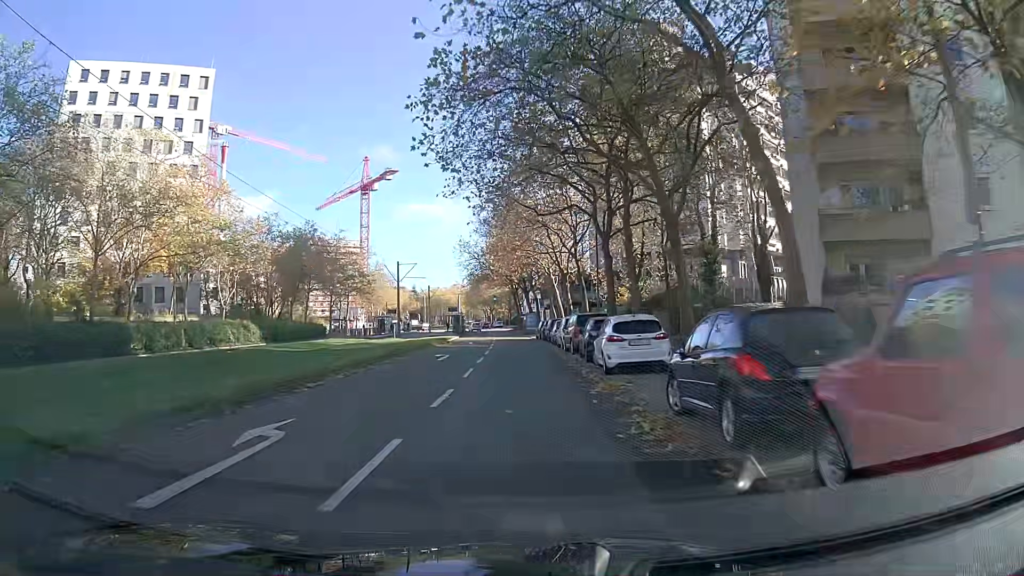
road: tertiary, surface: asphalt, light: Day
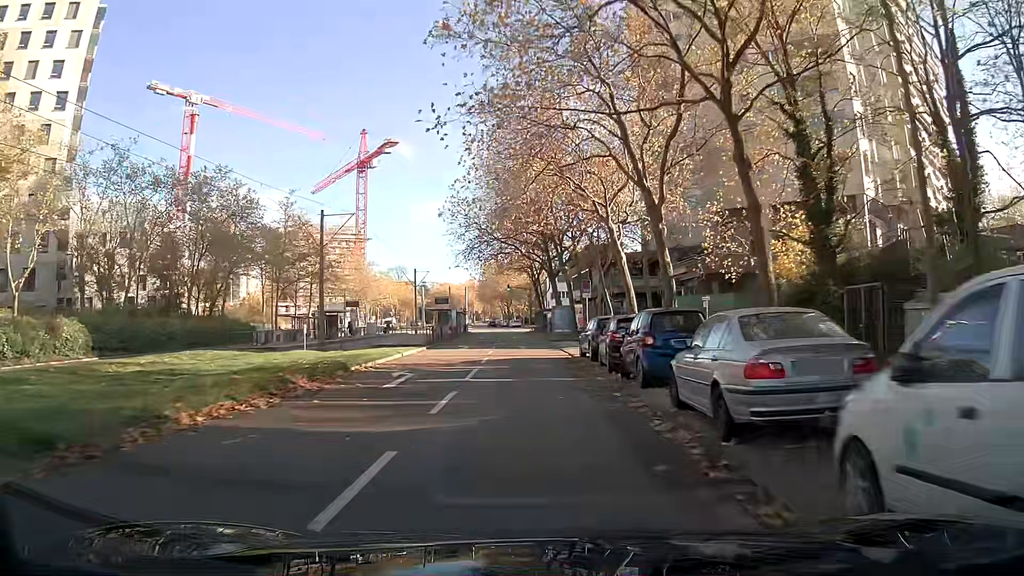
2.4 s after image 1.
(-0.3, +30.5) m; -1°
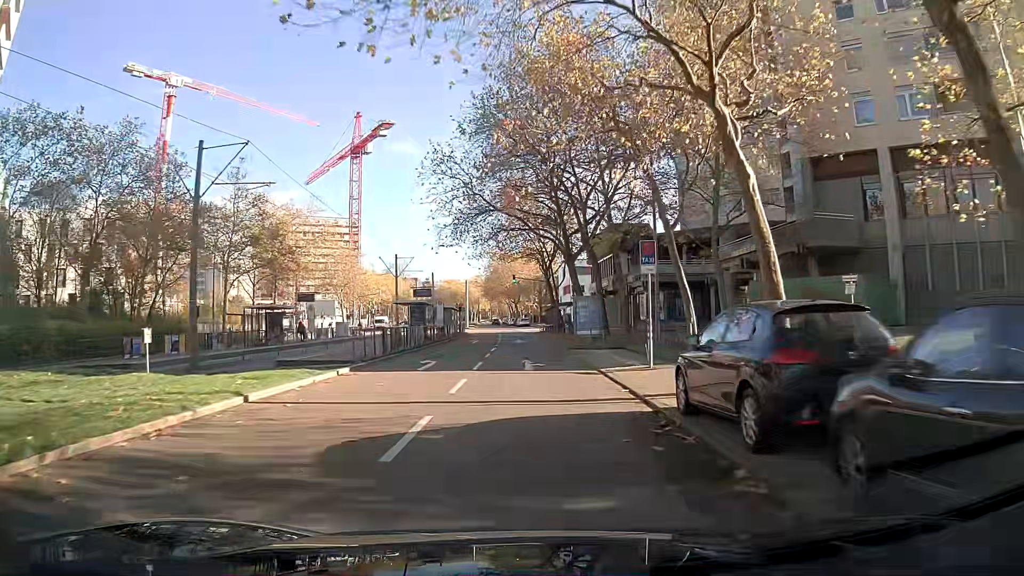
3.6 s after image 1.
(-0.1, +15.4) m; -1°
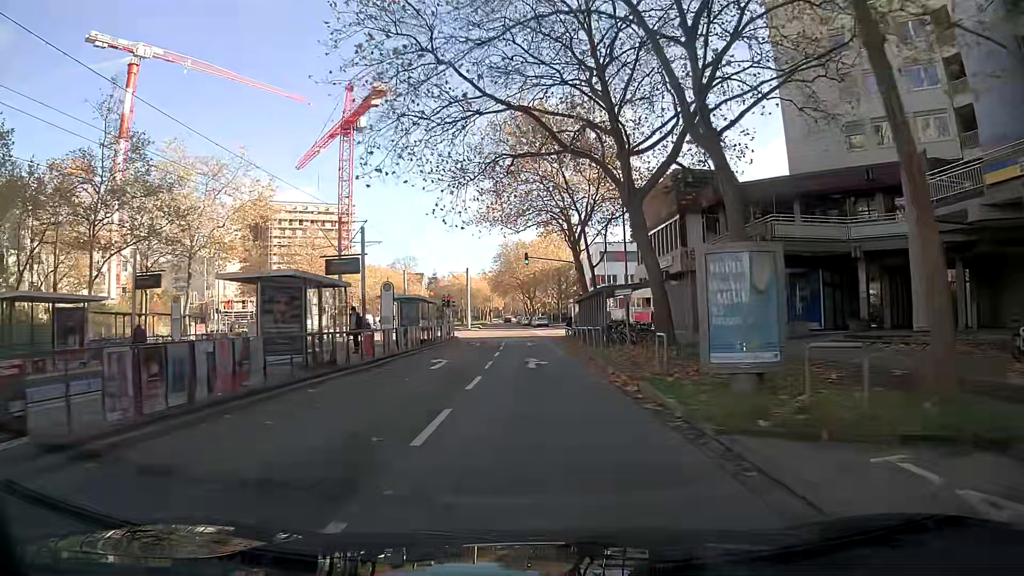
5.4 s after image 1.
(-0.4, +22.5) m; -2°
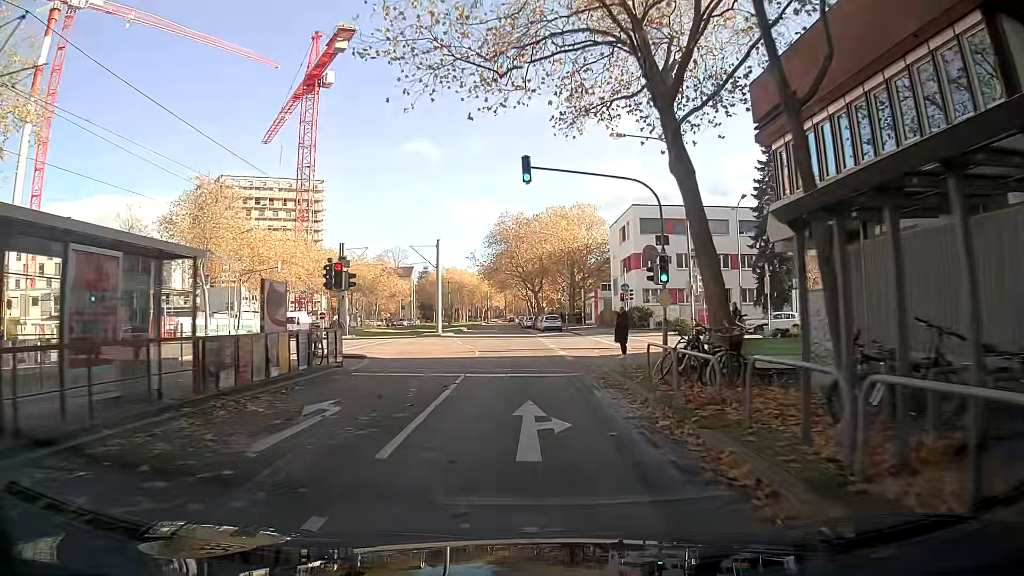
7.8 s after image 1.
(-0.2, +29.4) m; 0°
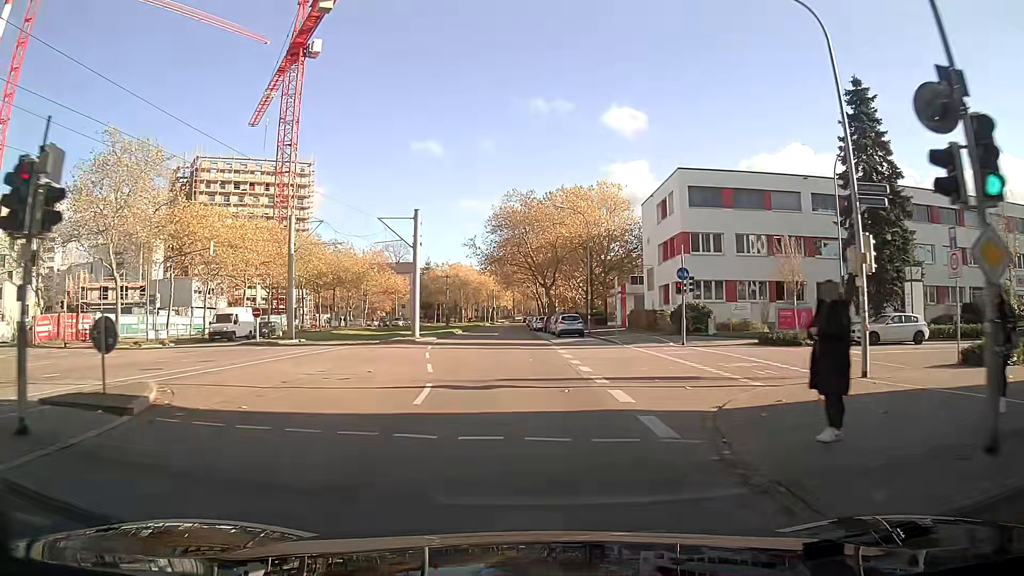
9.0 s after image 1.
(-0.1, +14.7) m; -1°
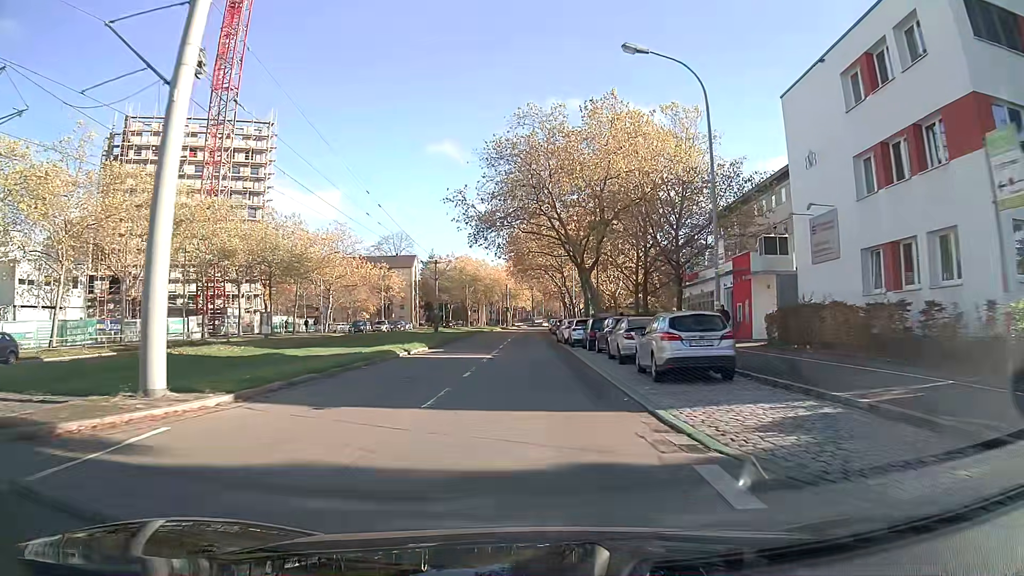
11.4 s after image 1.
(-0.1, +29.4) m; -1°
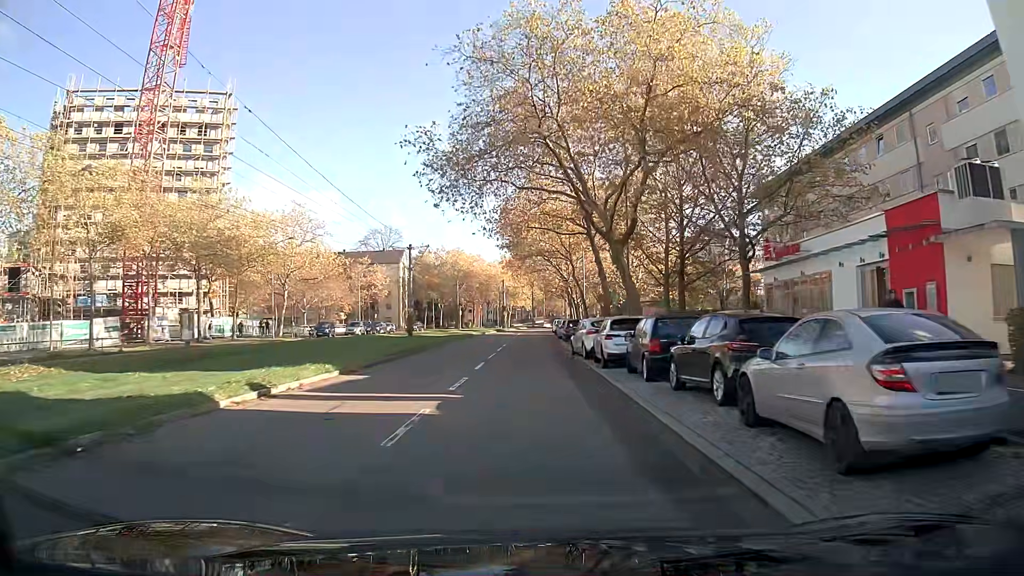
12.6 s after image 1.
(0.0, +14.8) m; 0°
(0, +10) (0, +20) (0, +30) (0, +40) (0, +50) (0, +60) (0, +70) (0, +80) (+1, +90) (+1, +100) m
